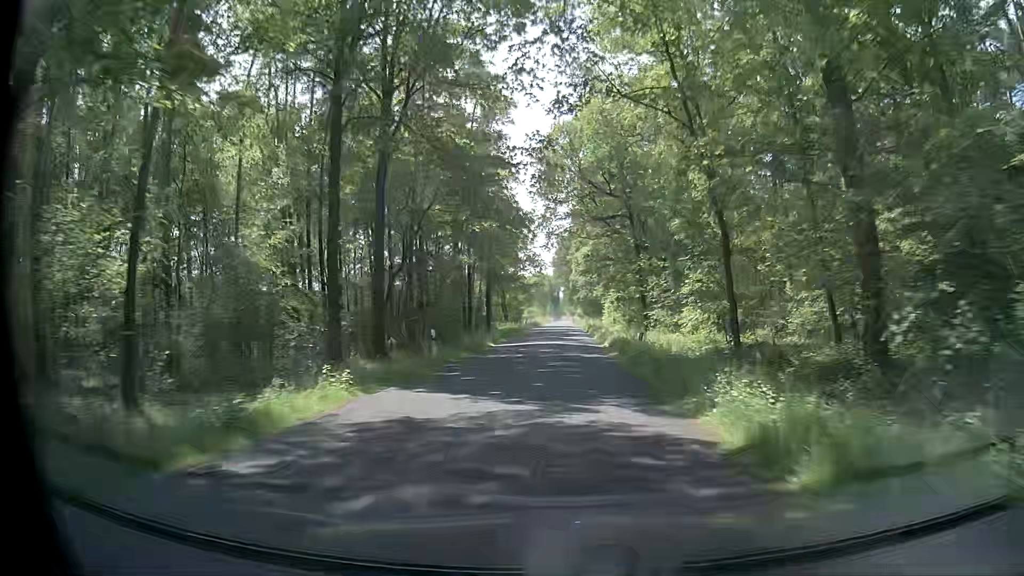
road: secondary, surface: asphalt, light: Day
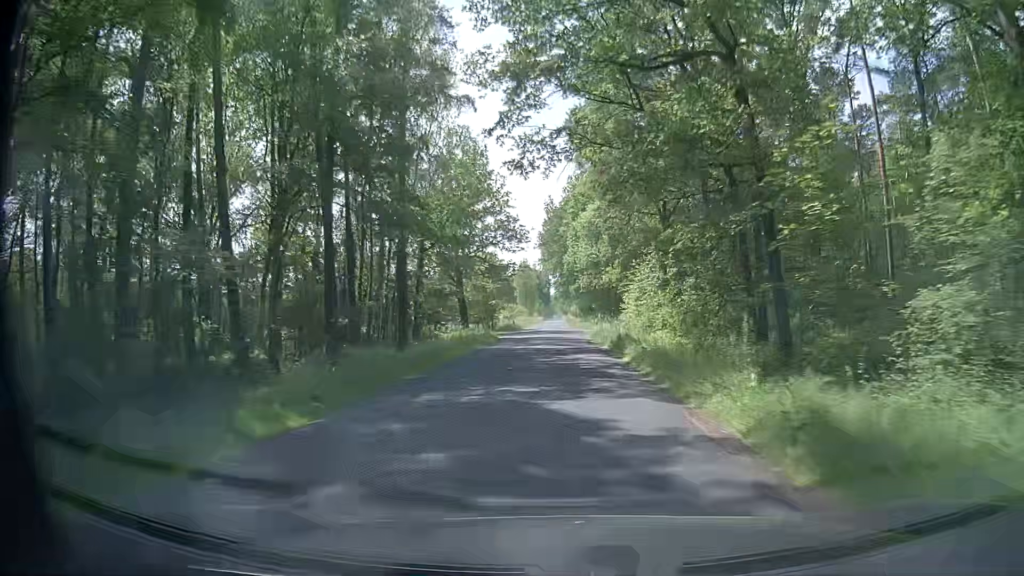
(+0.4, +32.4) m; +1°
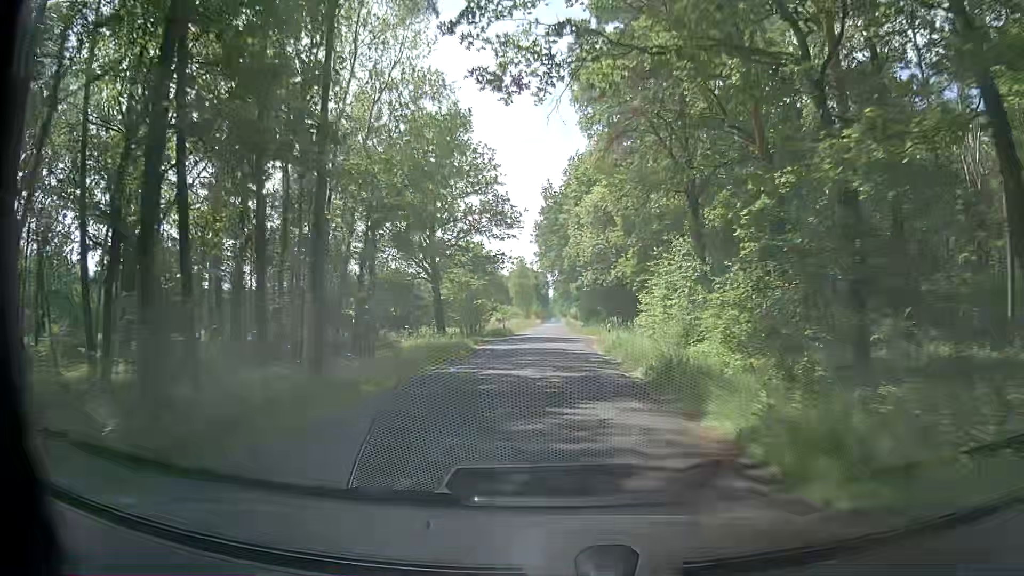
(+0.1, +10.9) m; +1°
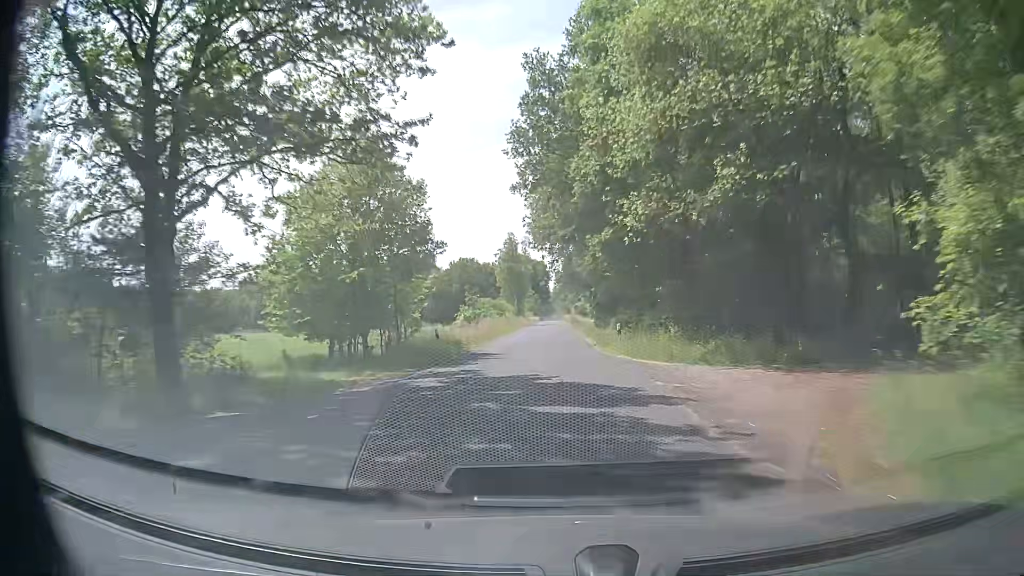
(0.0, +32.9) m; 0°
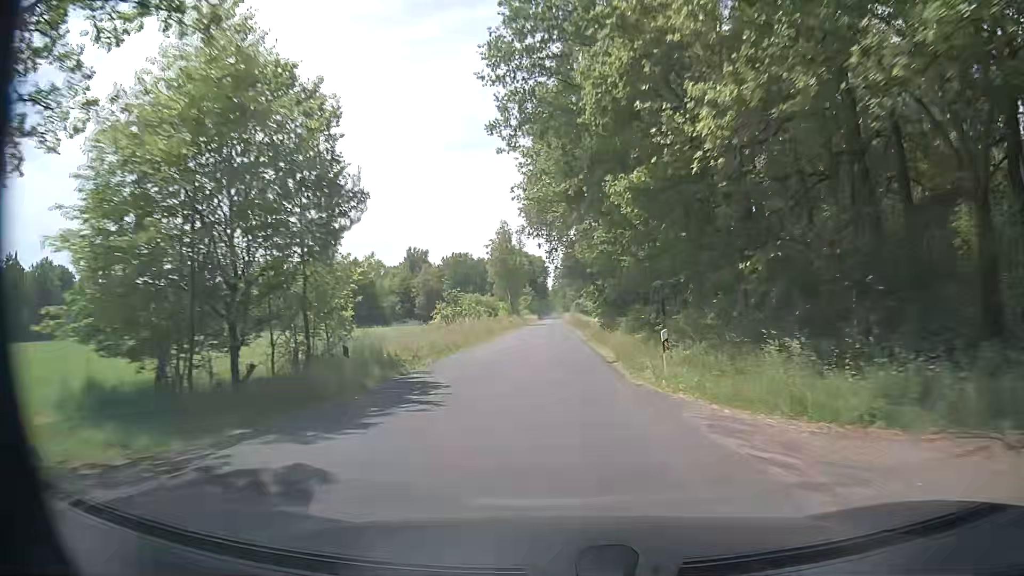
(-0.1, +11.1) m; 0°
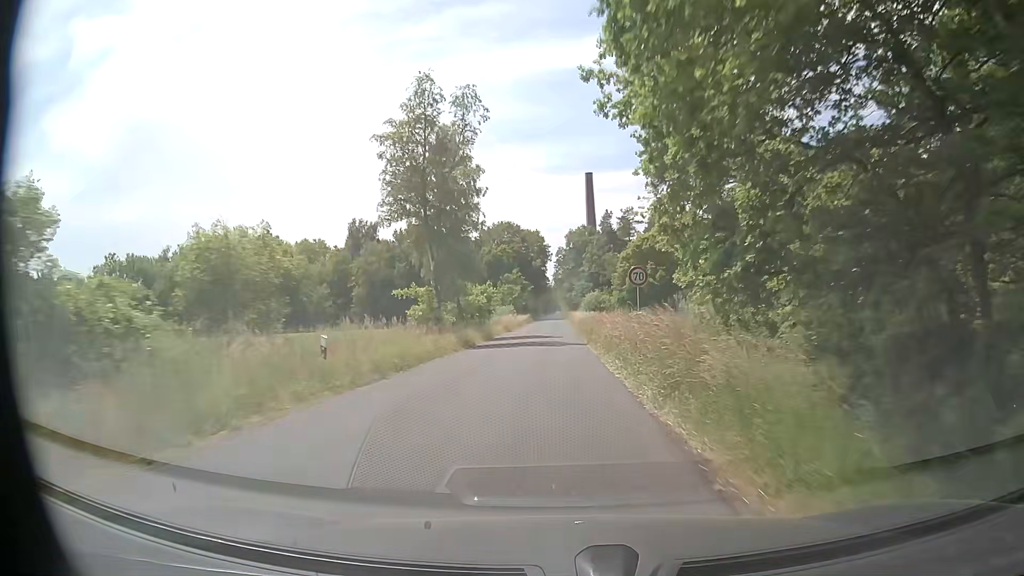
(-0.8, +56.1) m; -1°
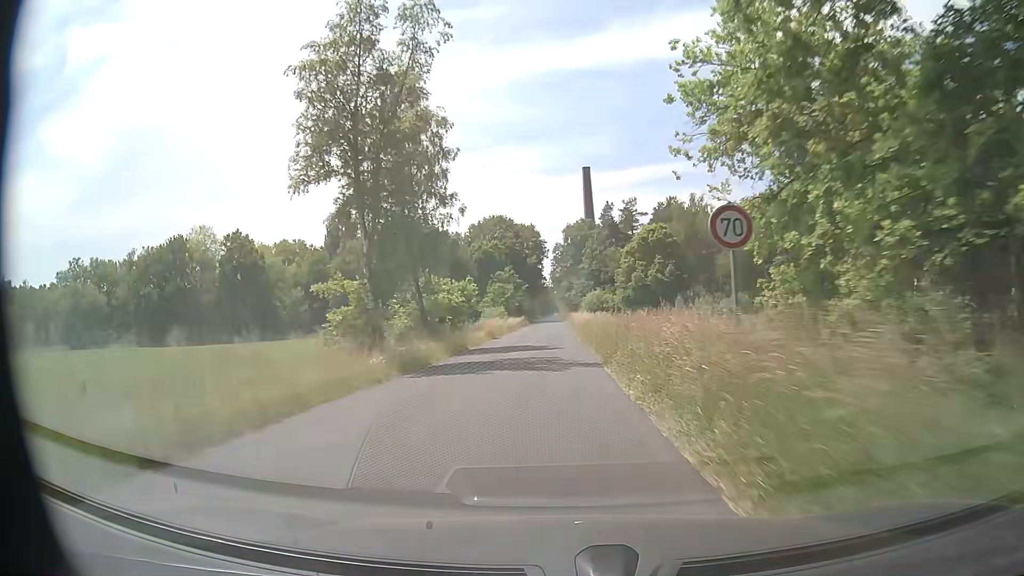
(+0.1, +11.3) m; 0°
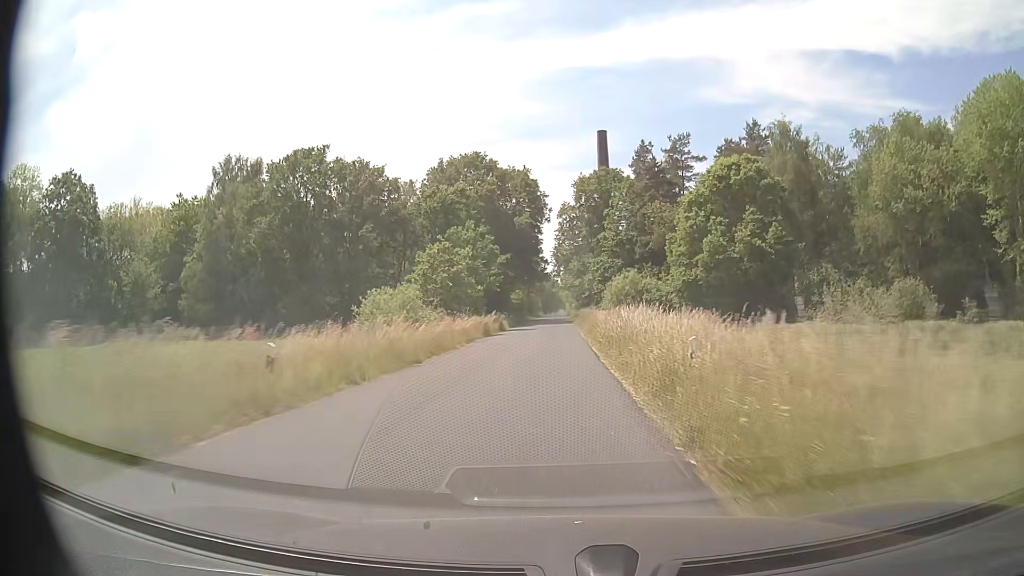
(-0.2, +45.2) m; -1°
(0, +10) (0, +20) (0, +30) (0, +40) (0, +50) (0, +60) (0, +70) (0, +80) (0, +90) (0, +100) m
